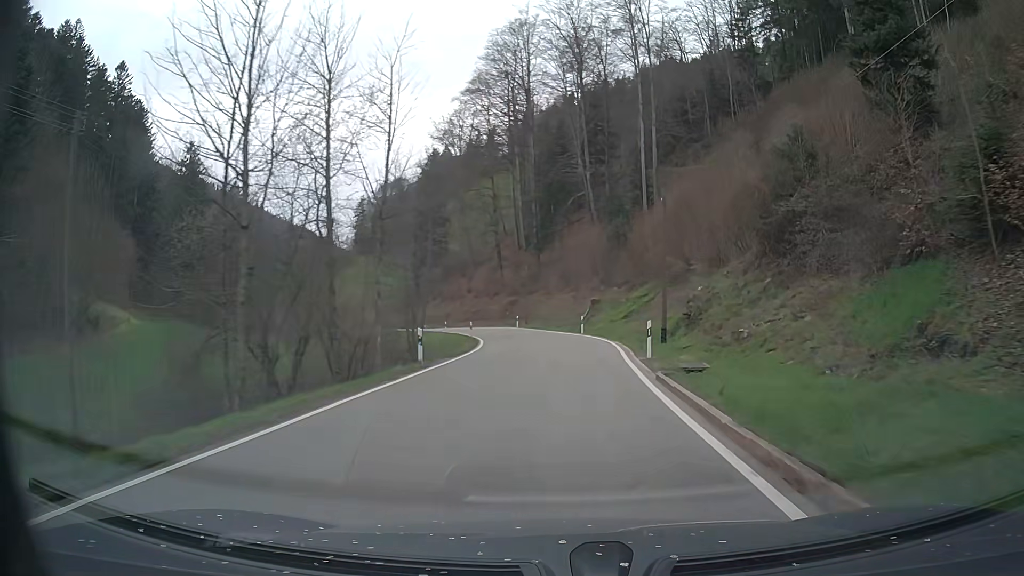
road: tertiary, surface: asphalt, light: Day
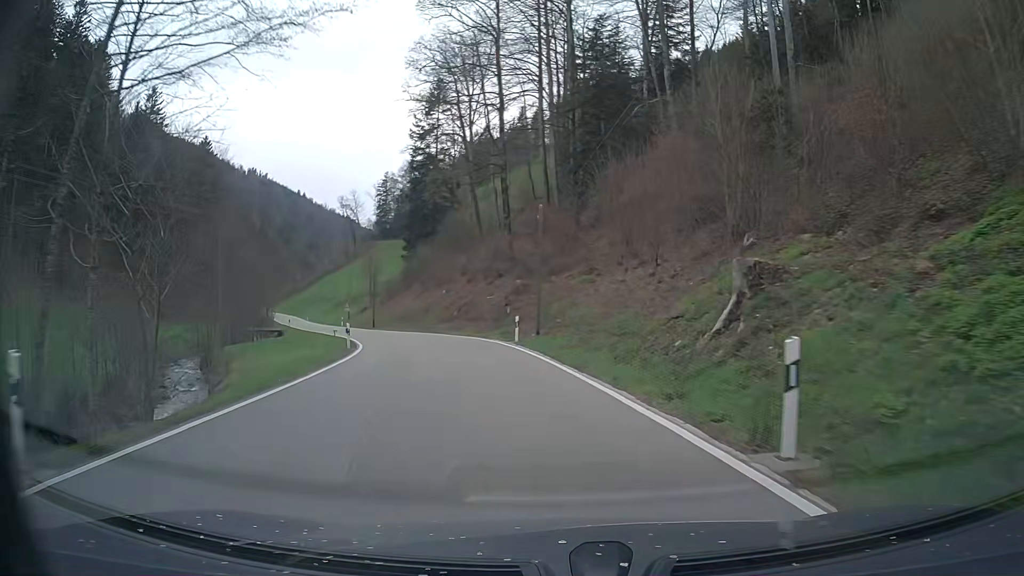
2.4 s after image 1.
(+0.3, +36.3) m; -4°
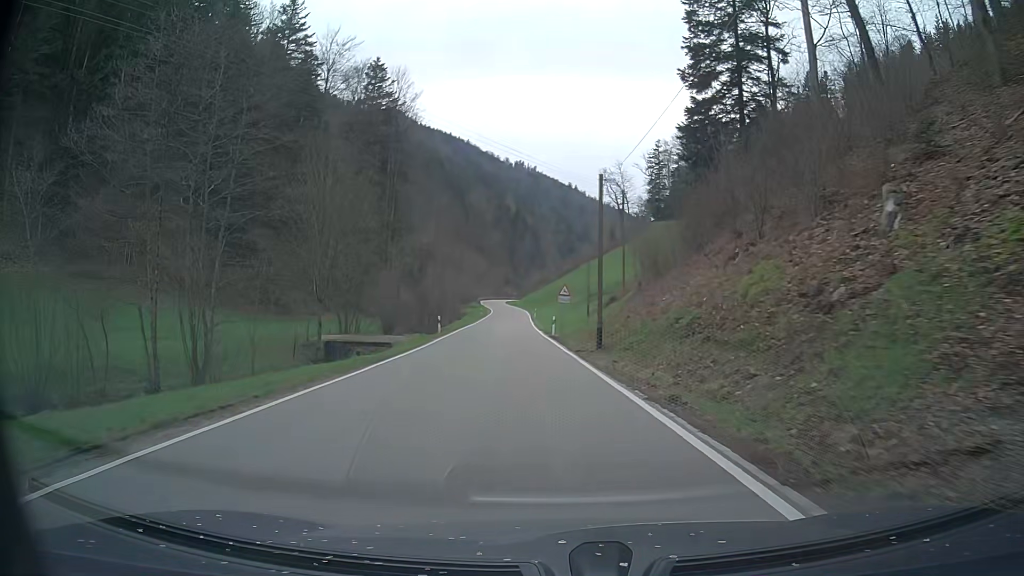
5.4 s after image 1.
(-9.5, +42.8) m; -24°
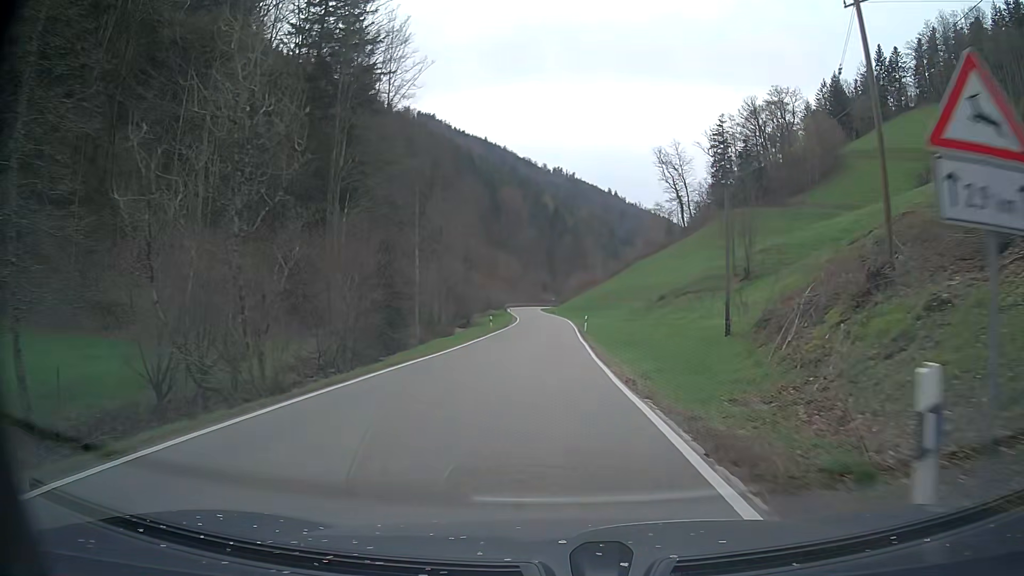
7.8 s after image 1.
(-1.5, +35.9) m; -3°
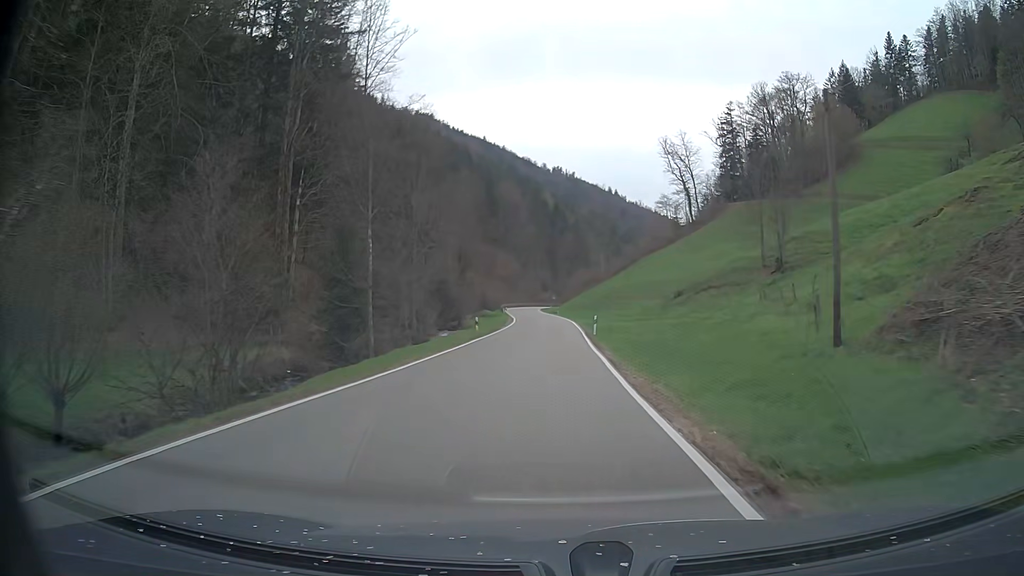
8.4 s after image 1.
(0.0, +9.7) m; 0°
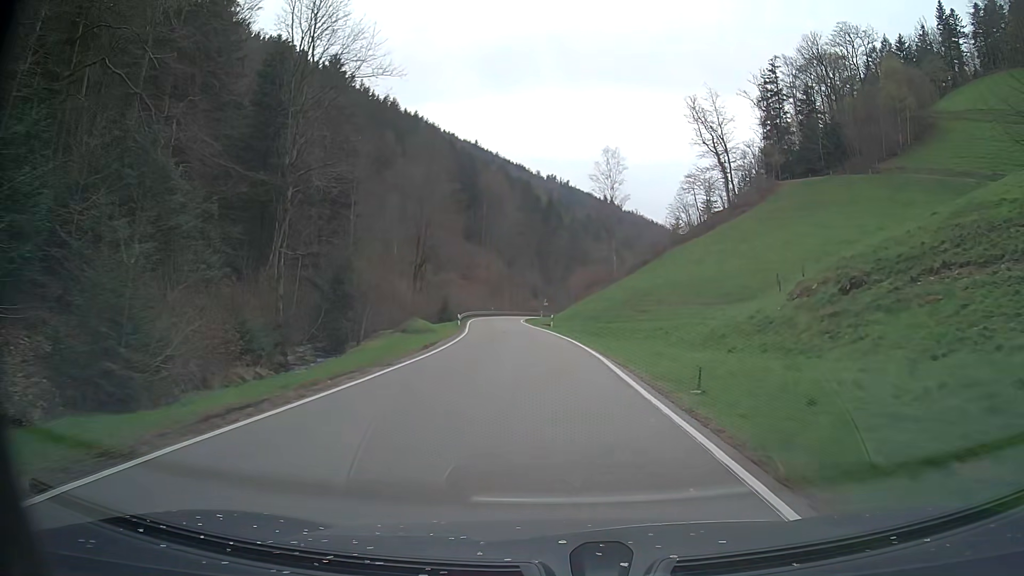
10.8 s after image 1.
(+0.1, +39.3) m; 0°
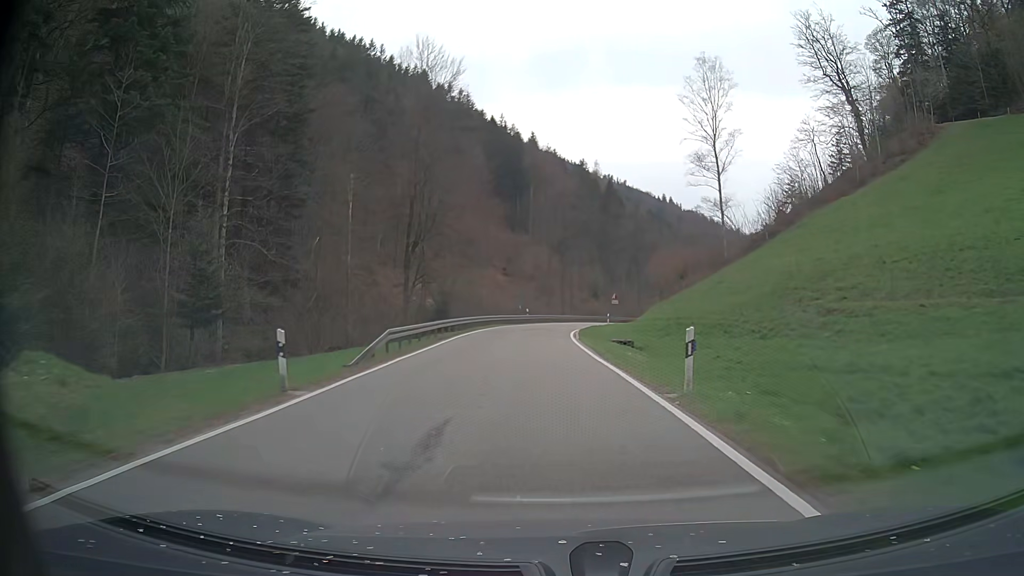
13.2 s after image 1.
(-1.0, +38.0) m; -5°
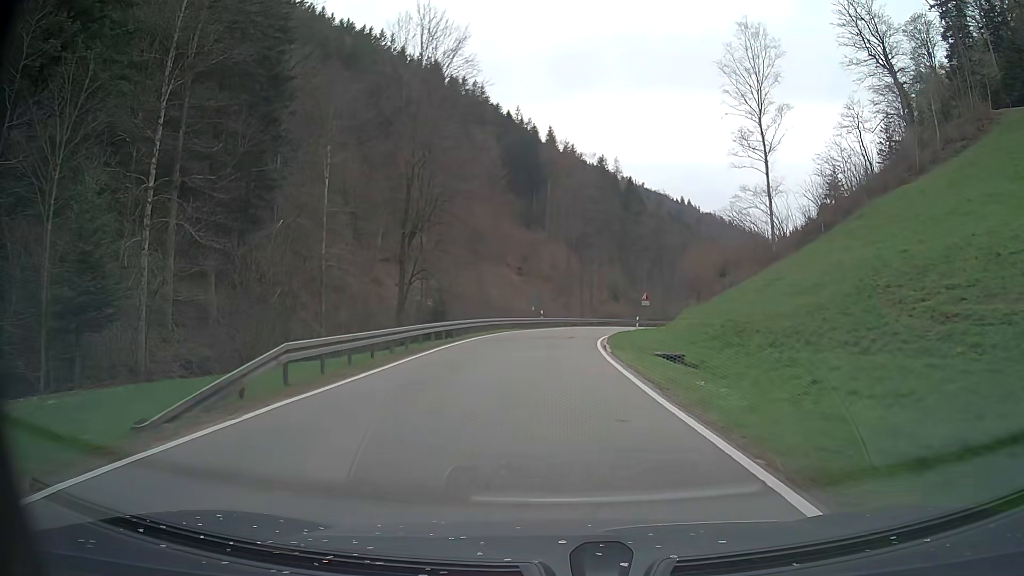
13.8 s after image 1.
(-0.1, +9.2) m; -1°
(0, +10) (0, +20) (0, +30) (+1, +40) (+3, +50) (+6, +59) (+9, +69) (+13, +78) (+17, +87) (+22, +96) m
